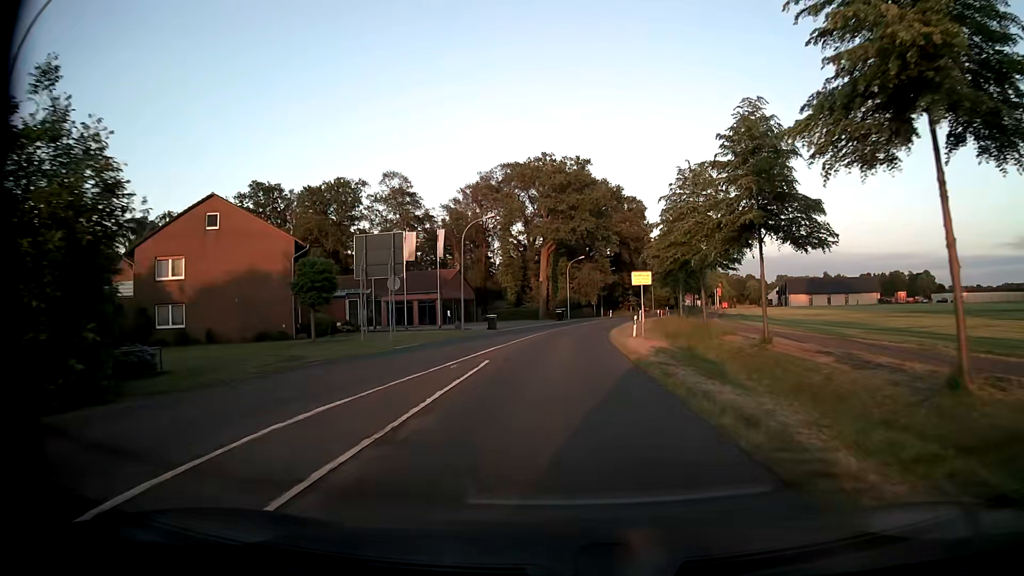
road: secondary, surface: asphalt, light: Day
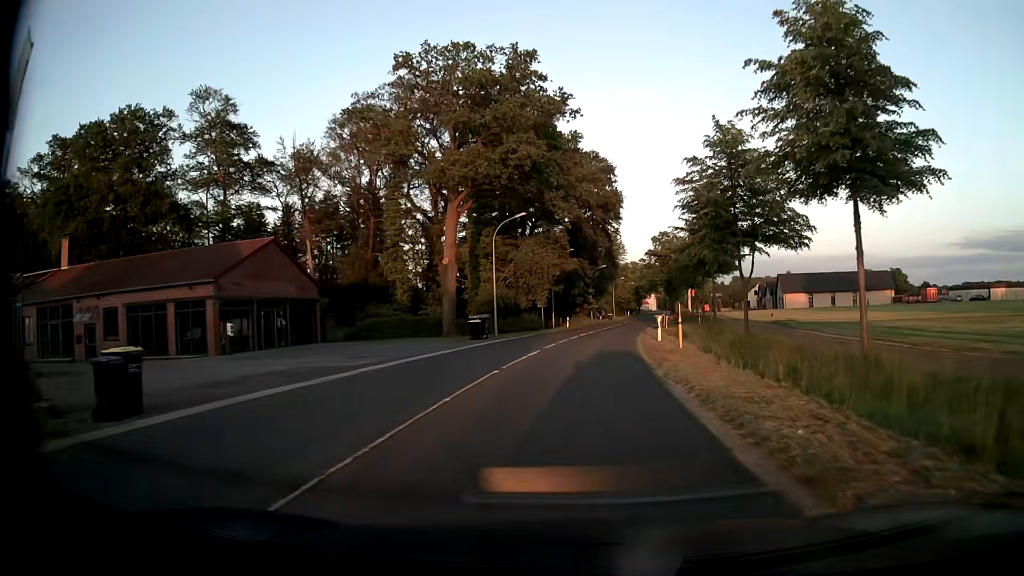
(+1.3, +39.5) m; +6°
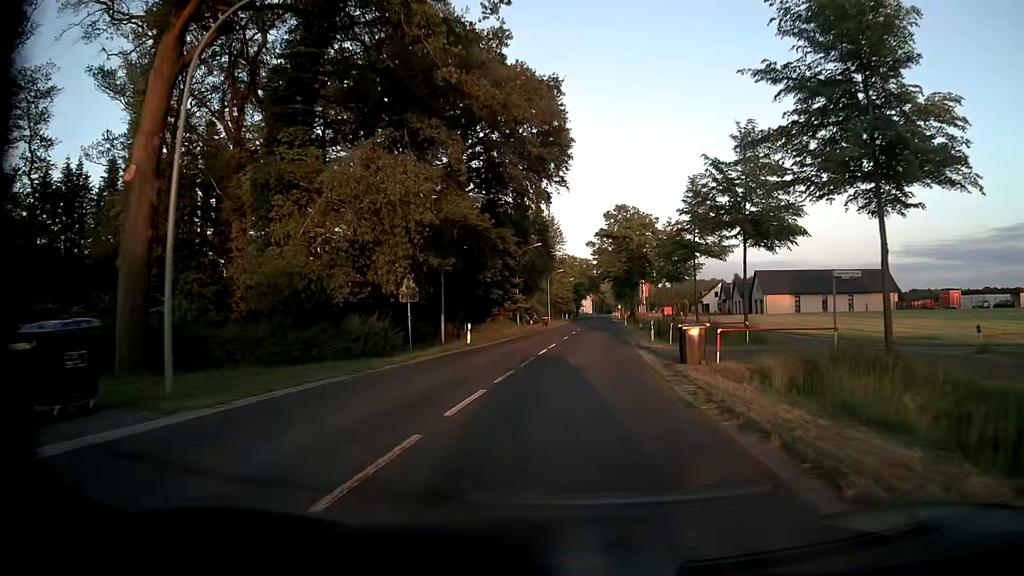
(+1.4, +31.0) m; +5°
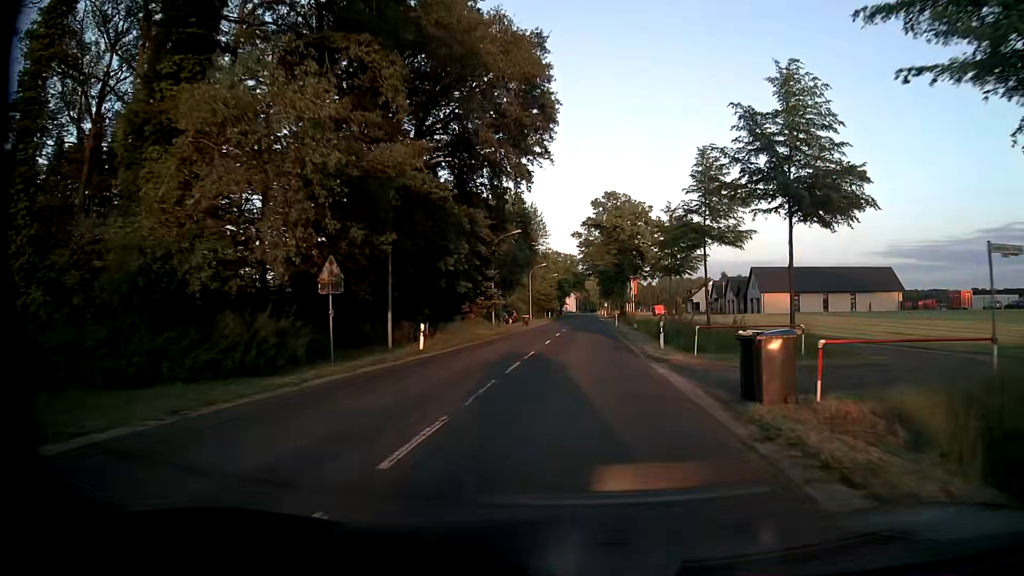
(+0.1, +7.8) m; +1°
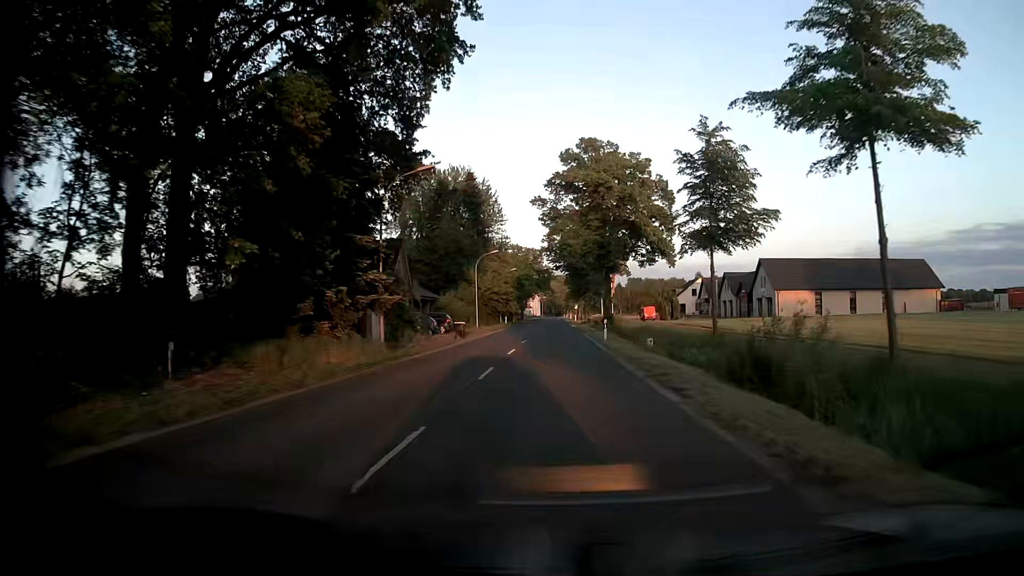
(+0.7, +23.5) m; +3°
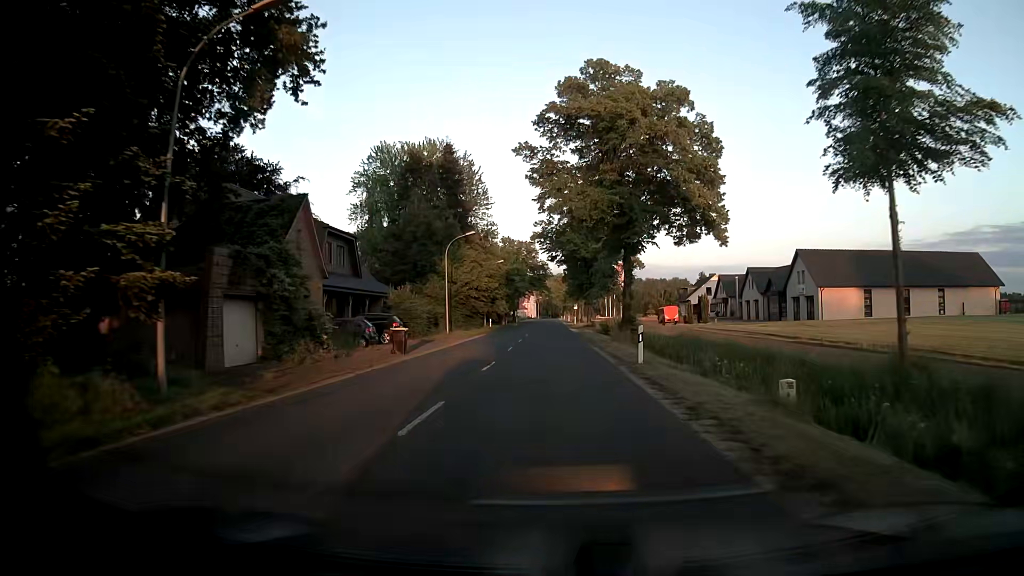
(+0.2, +15.7) m; +1°
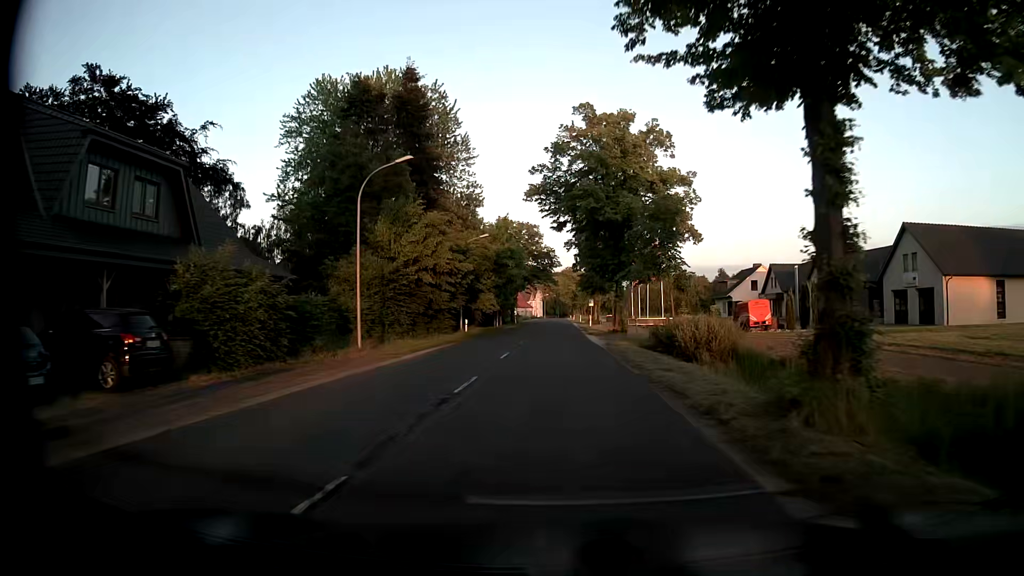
(-0.1, +23.5) m; -1°
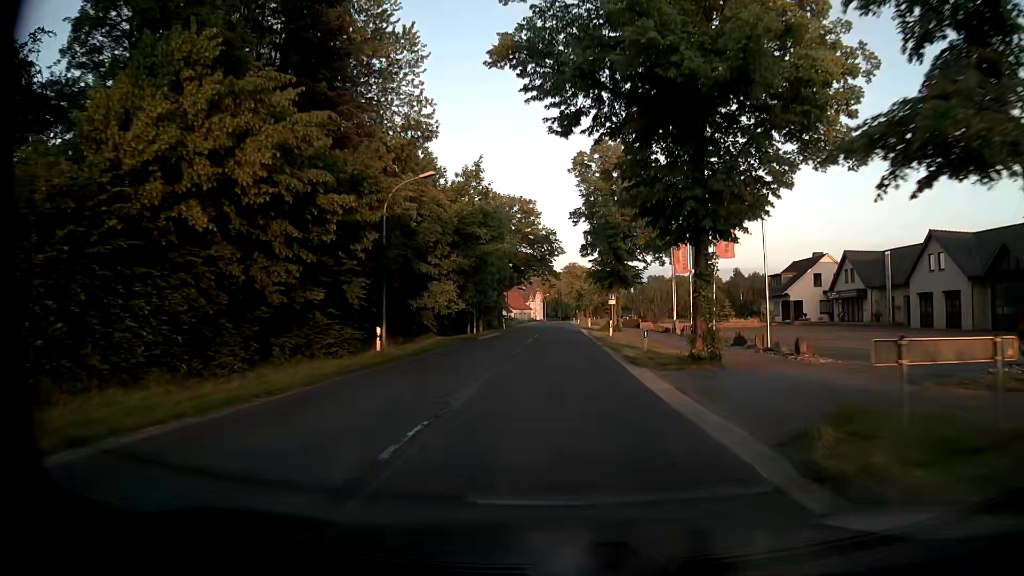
(-0.1, +23.4) m; 0°
(0, +10) (0, +20) (0, +30) (0, +40) (0, +50) (0, +60) (0, +70) (+1, +80) (+1, +90) (+1, +100) m
